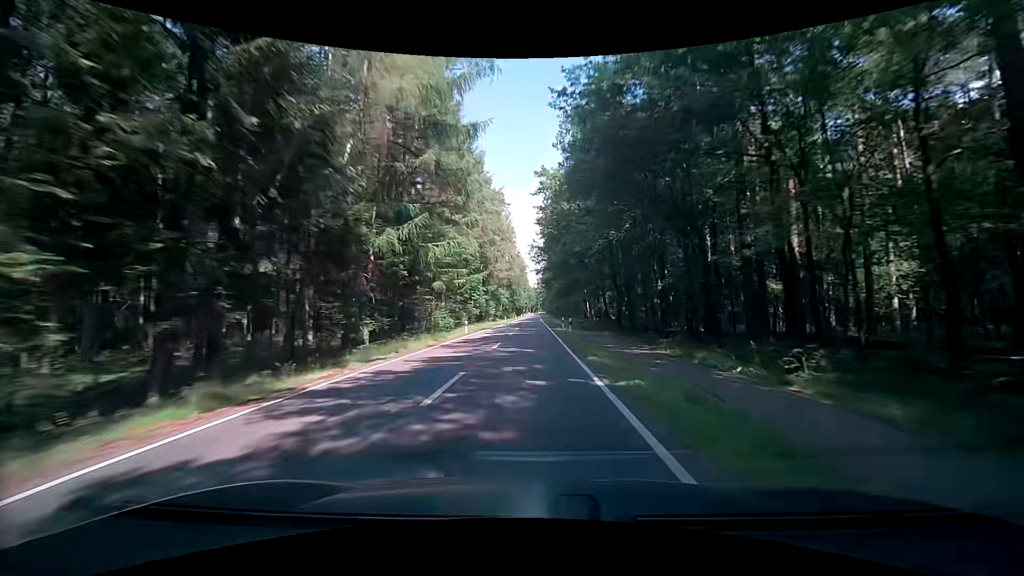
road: secondary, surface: asphalt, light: Day
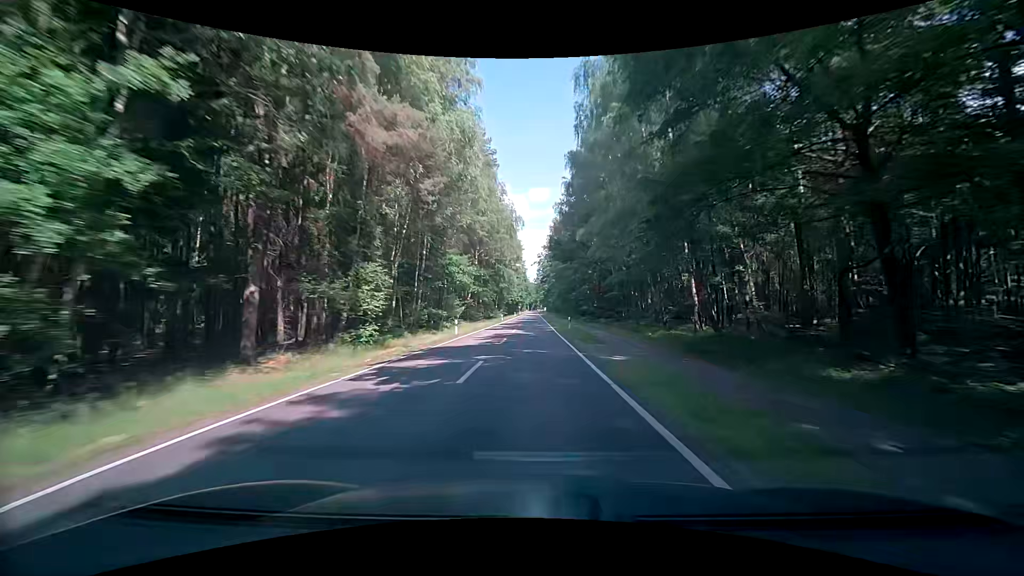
(-0.1, +57.3) m; 0°
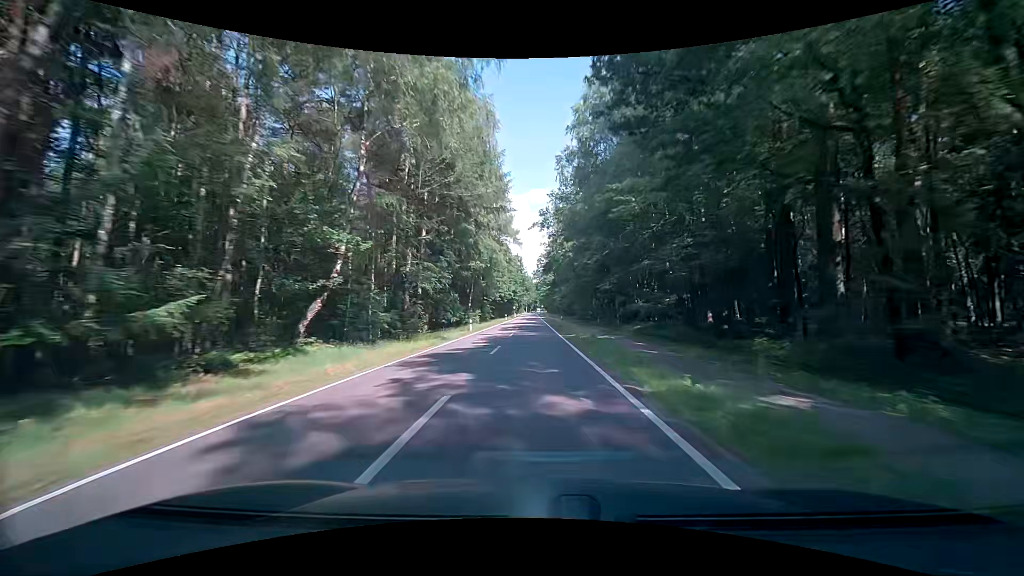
(+0.1, +41.0) m; 0°
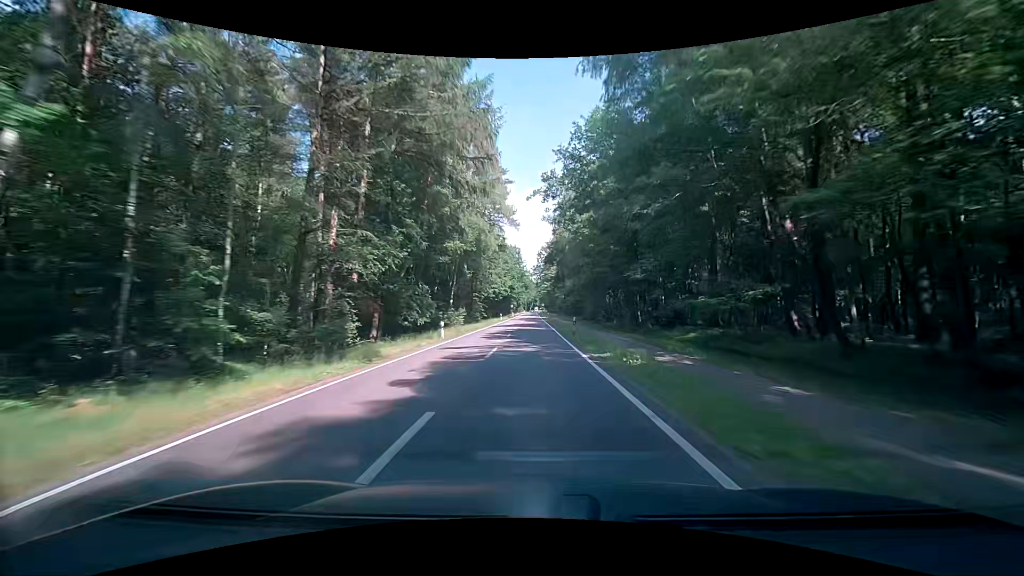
(-0.1, +13.2) m; 0°
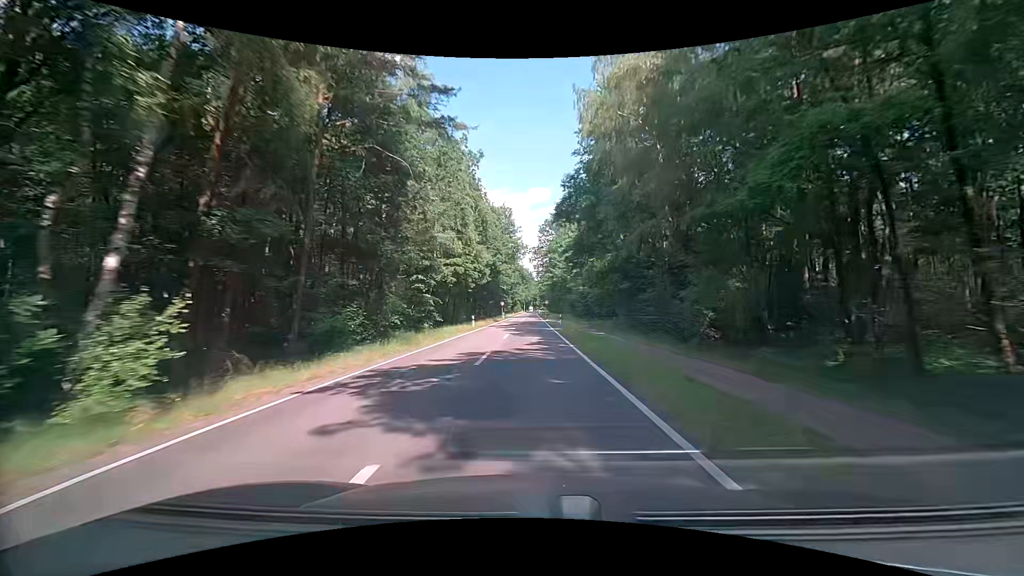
(-0.2, +37.8) m; +1°
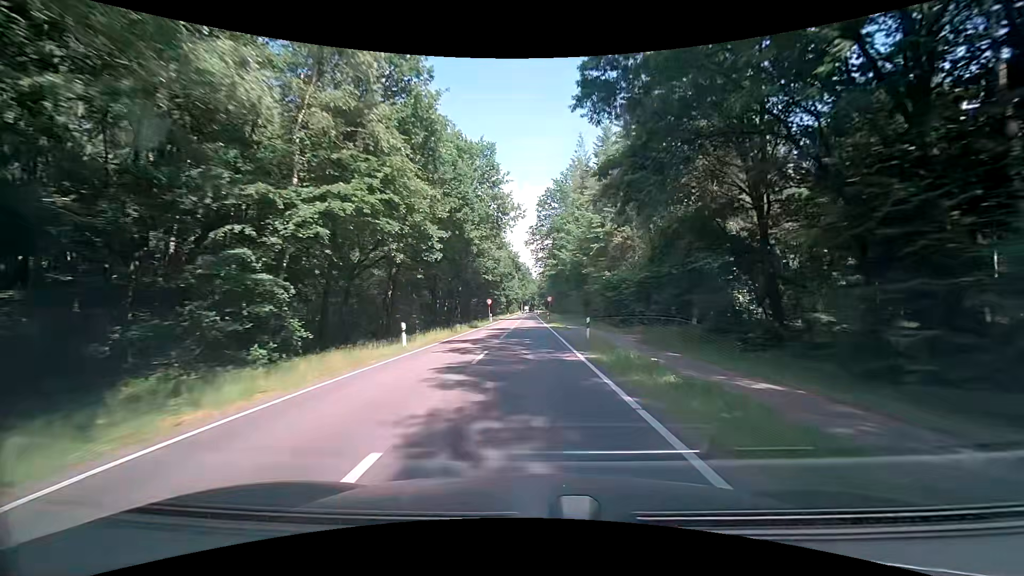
(-0.2, +23.4) m; 0°
(0, +10) (0, +20) (0, +30) (0, +40) (0, +50) (0, +60) (0, +70) (-1, +80) (-1, +90) (-1, +100) m
